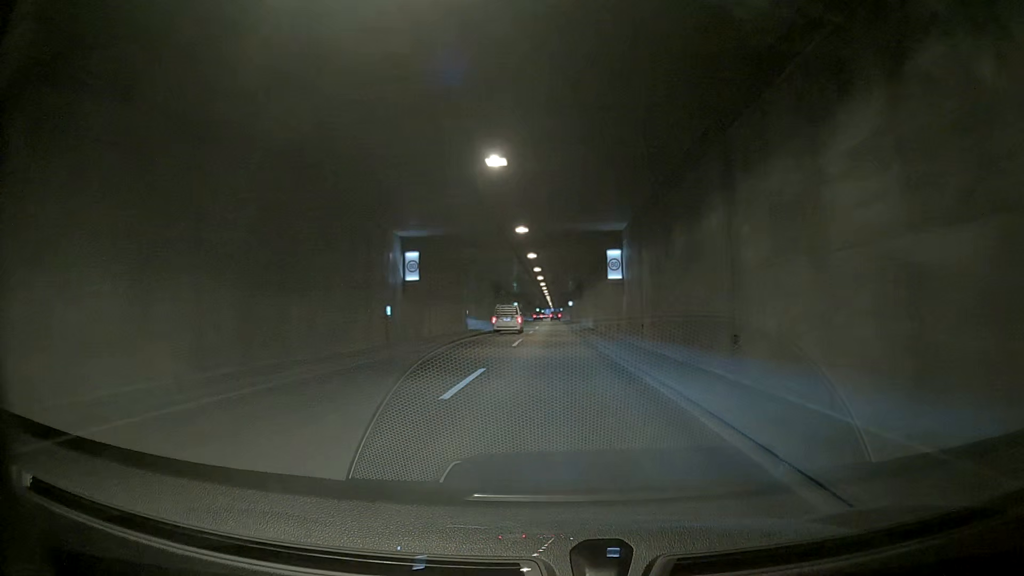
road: trunk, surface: asphalt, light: Day
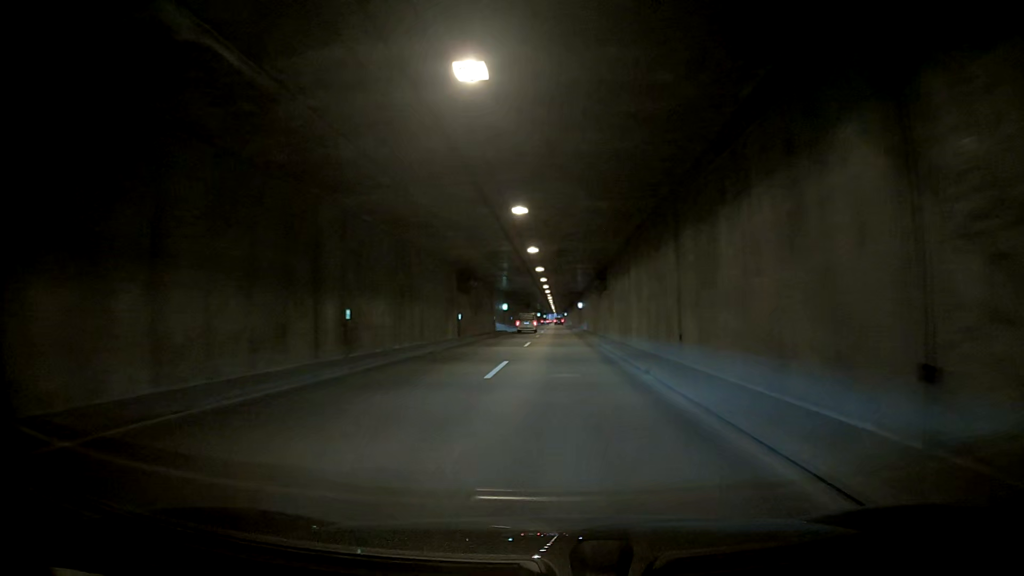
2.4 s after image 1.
(0.0, +31.6) m; 0°
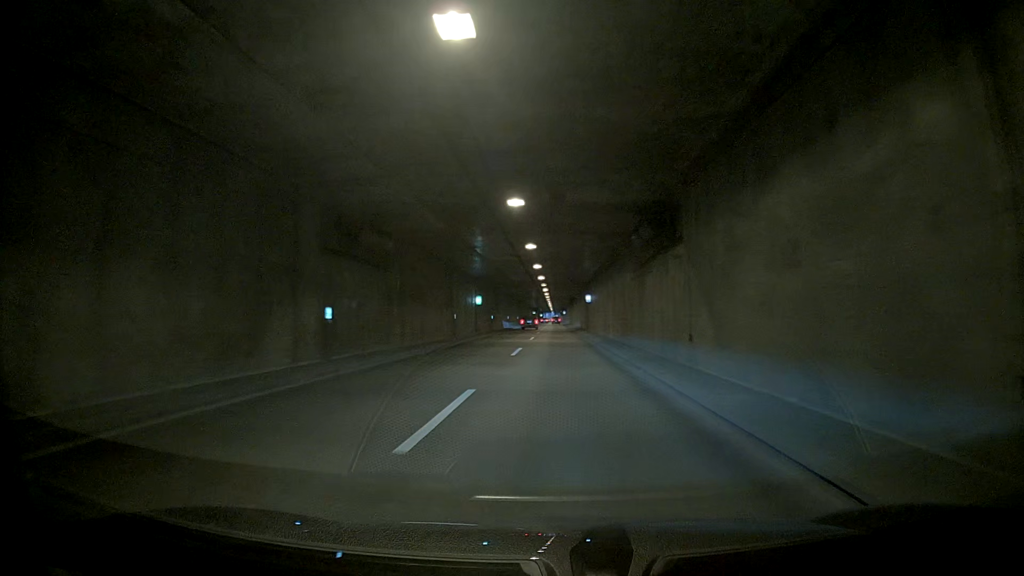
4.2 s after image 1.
(0.0, +27.0) m; 0°
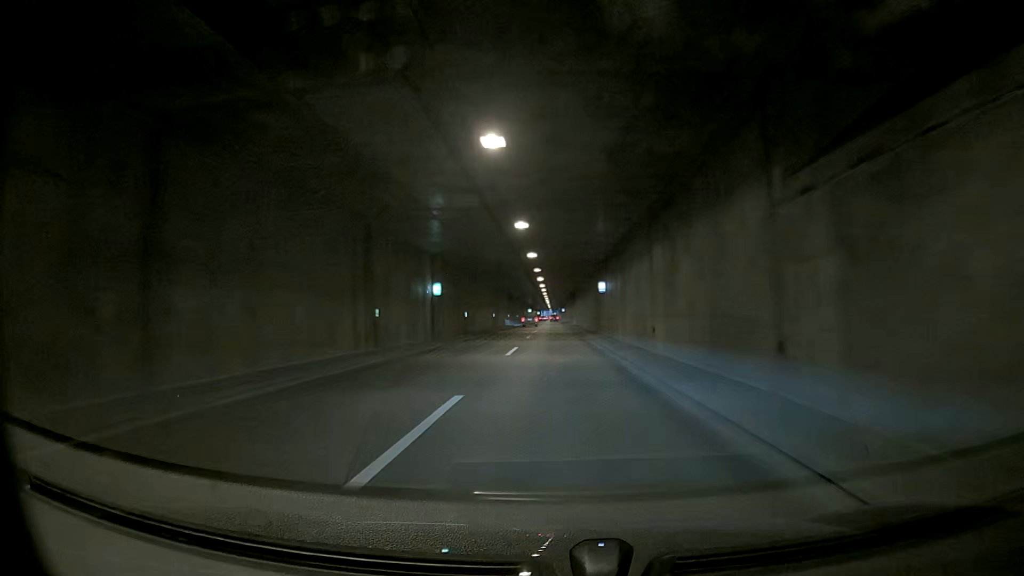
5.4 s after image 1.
(0.0, +19.6) m; 0°
